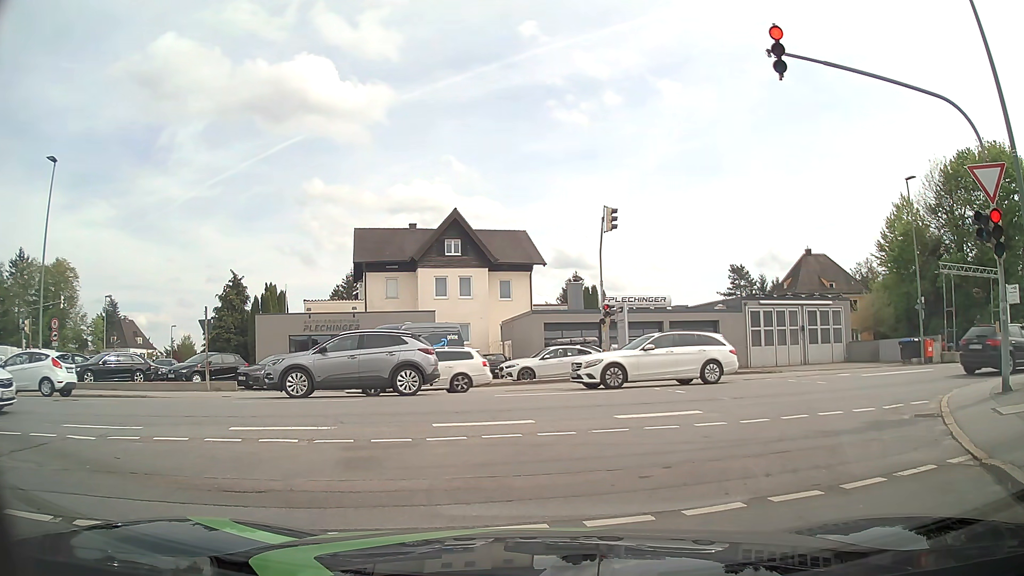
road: residential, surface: asphalt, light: Day
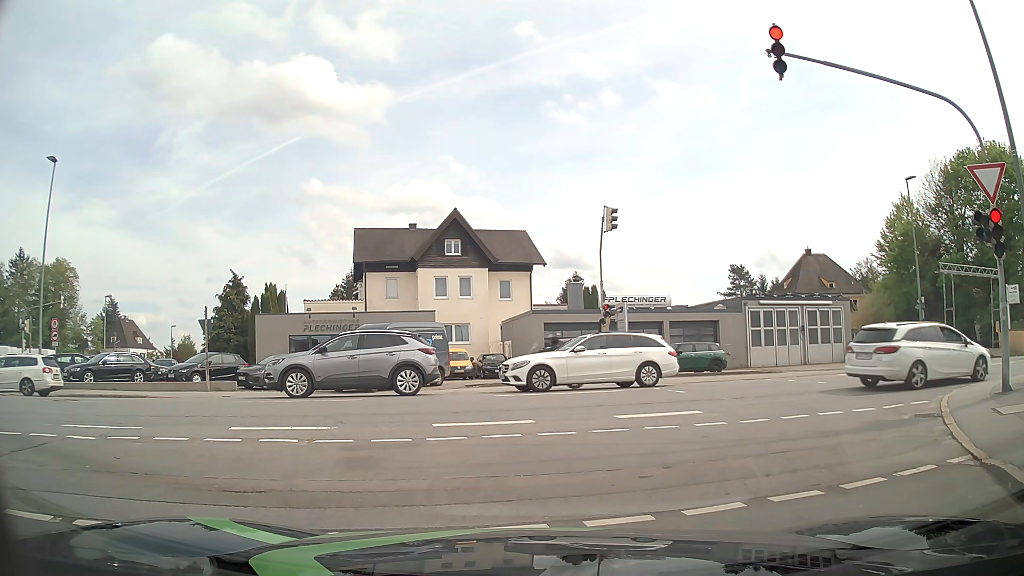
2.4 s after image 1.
(0.0, 0.0) m; 0°
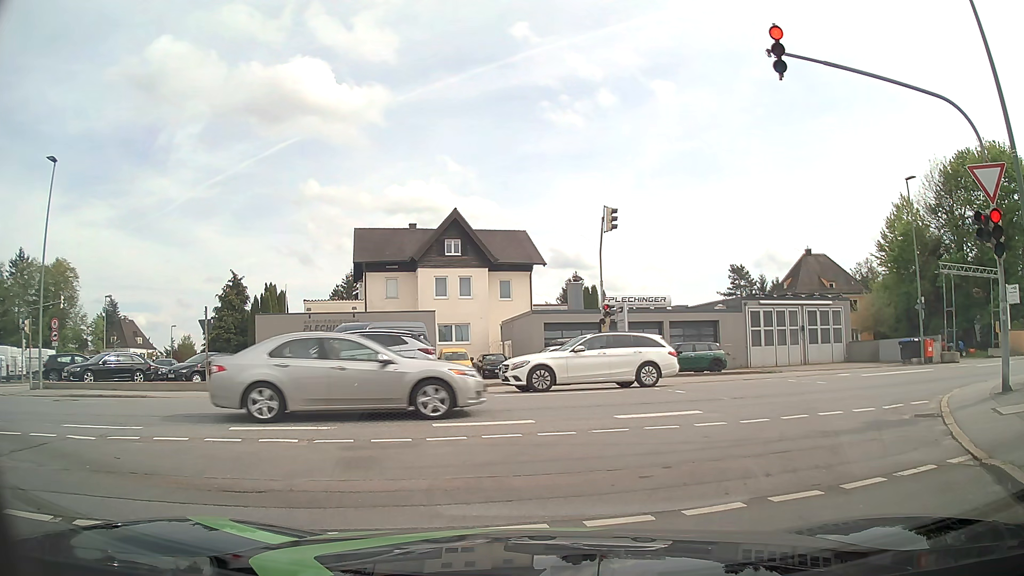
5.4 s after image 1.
(0.0, 0.0) m; 0°
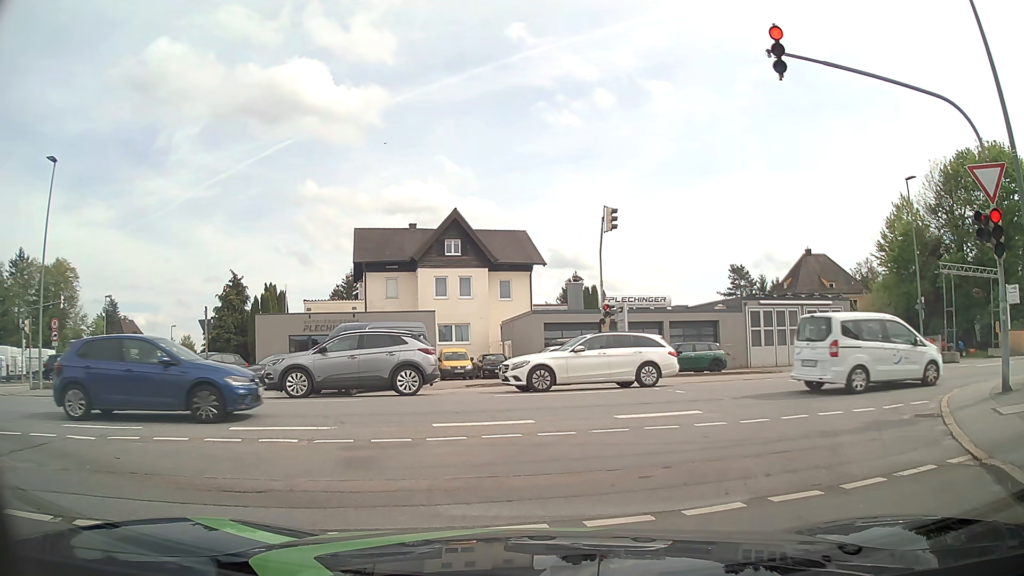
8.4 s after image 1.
(0.0, 0.0) m; 0°
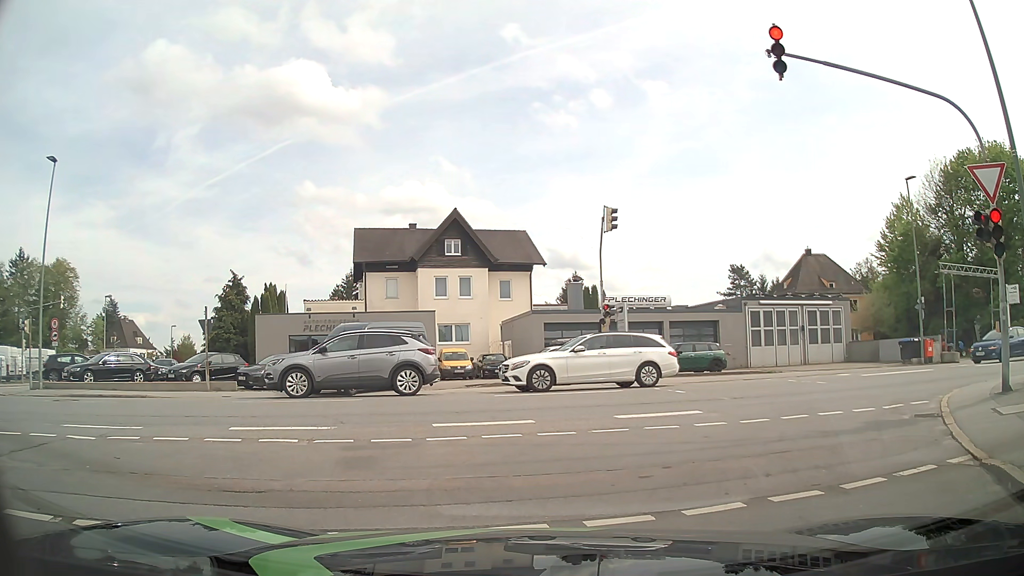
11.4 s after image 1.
(0.0, 0.0) m; 0°
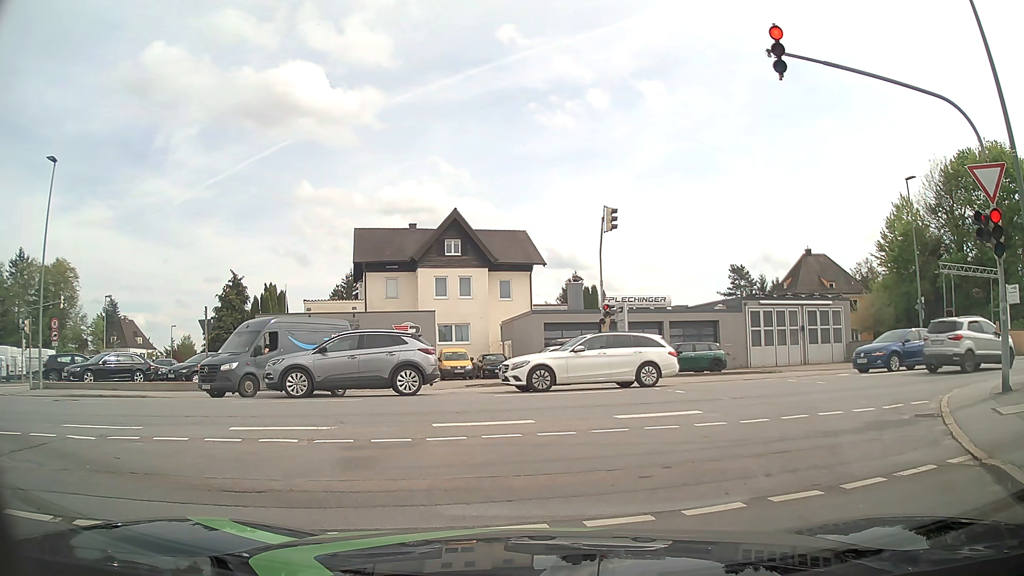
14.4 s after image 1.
(0.0, 0.0) m; 0°
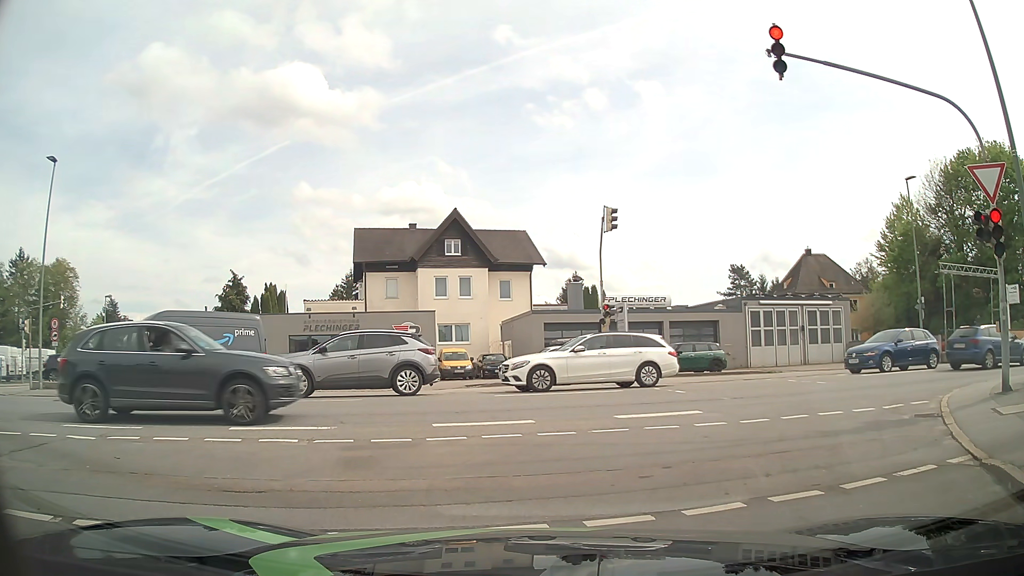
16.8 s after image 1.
(0.0, 0.0) m; 0°
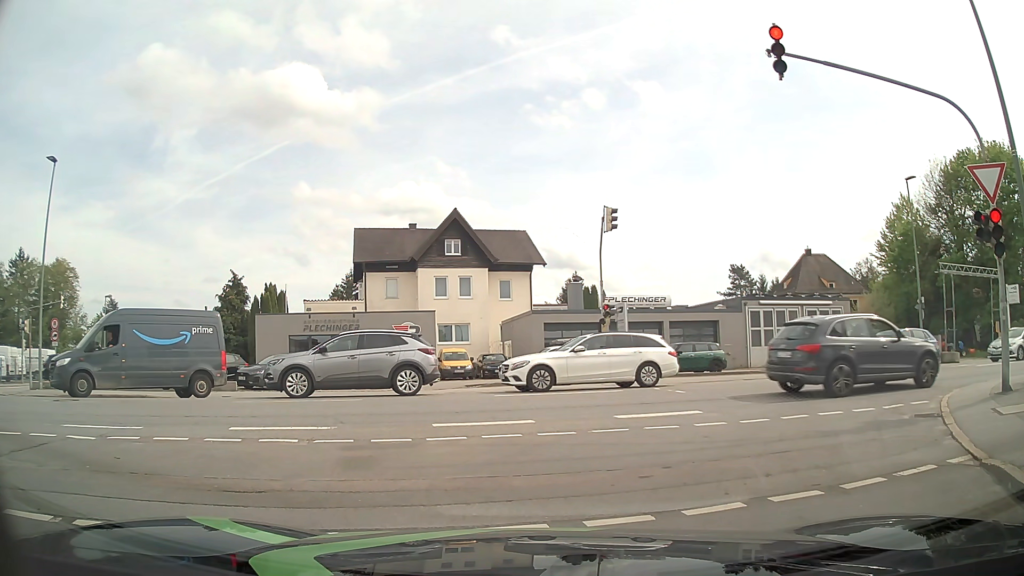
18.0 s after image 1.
(0.0, 0.0) m; 0°
(+2, +10) (+9, +16) (+19, +20) (+28, +22) (+38, +25) (+48, +27) (+57, +30) (+67, +32) (+77, +35) (+86, +37) m
